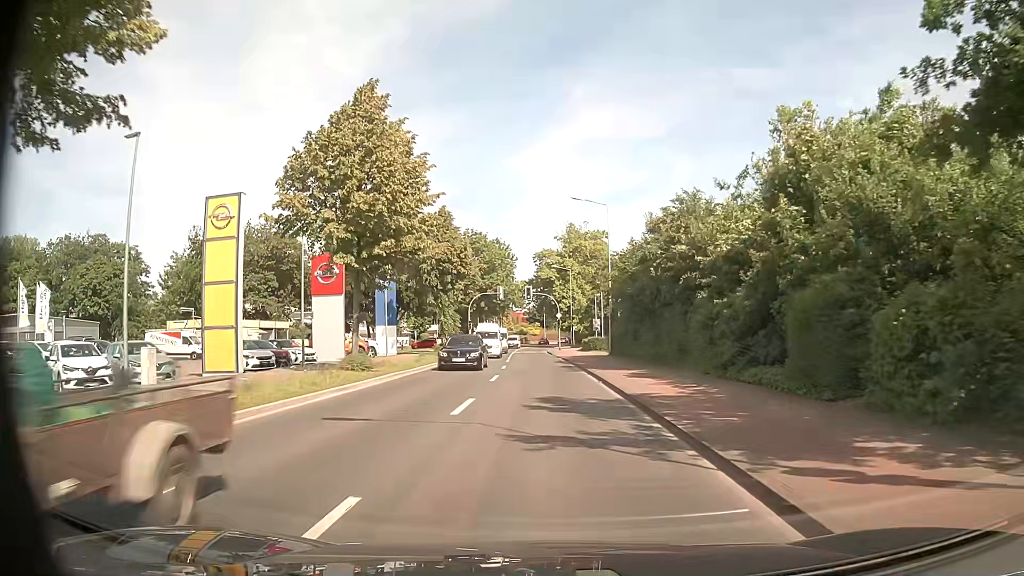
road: secondary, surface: asphalt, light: Day
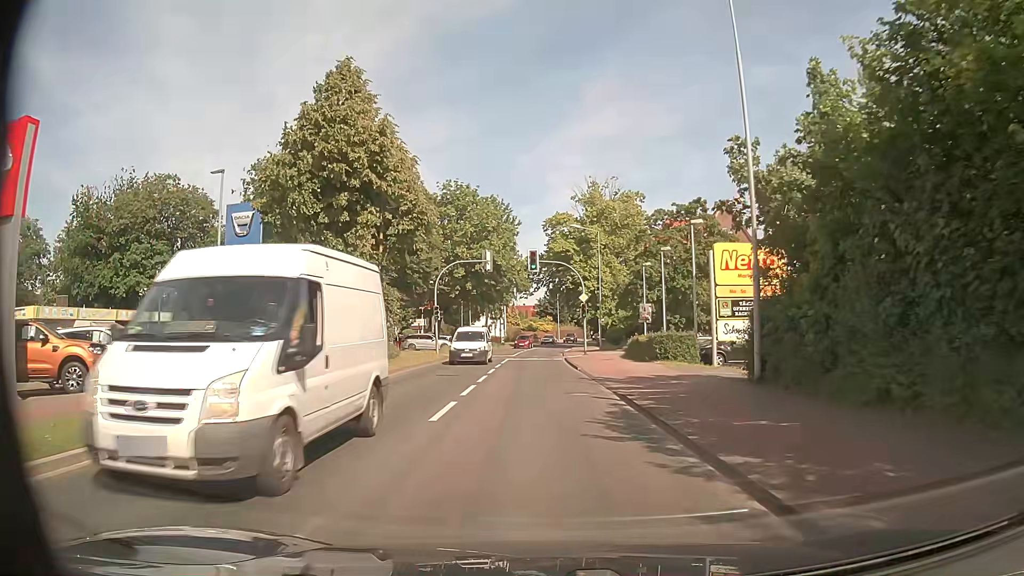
(-0.3, +27.9) m; -1°
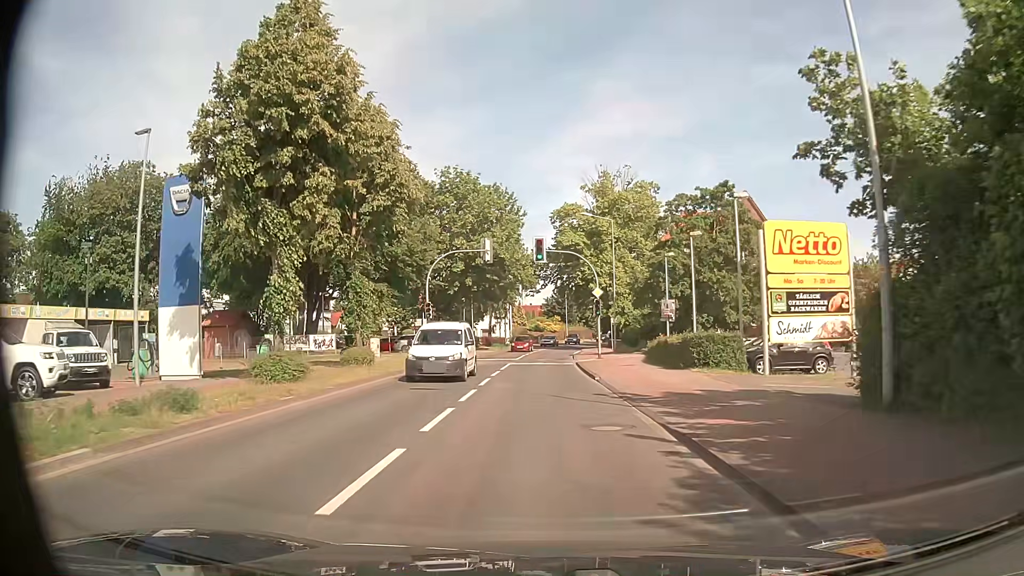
(-0.1, +5.6) m; -2°
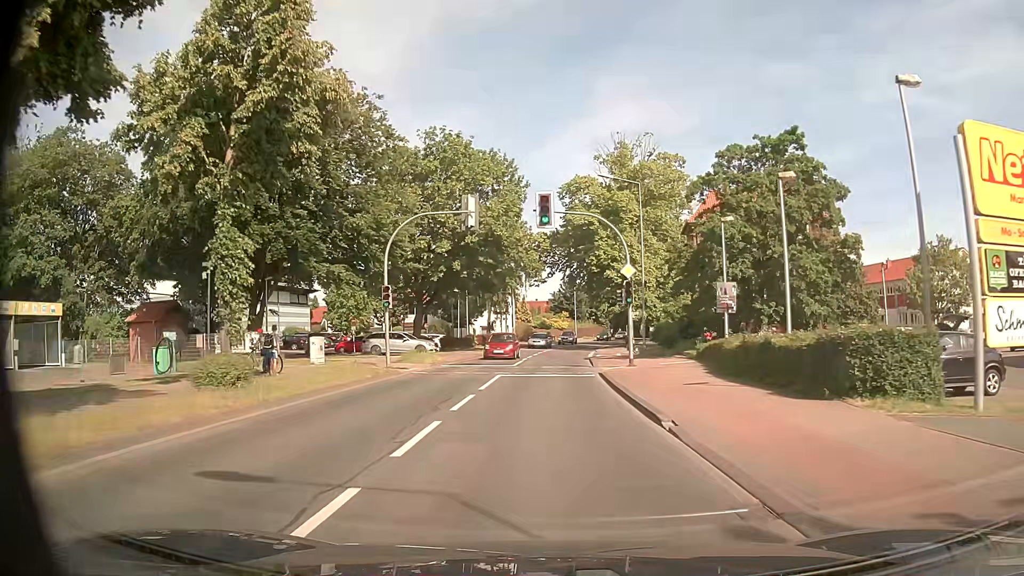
(0.0, +11.2) m; -1°
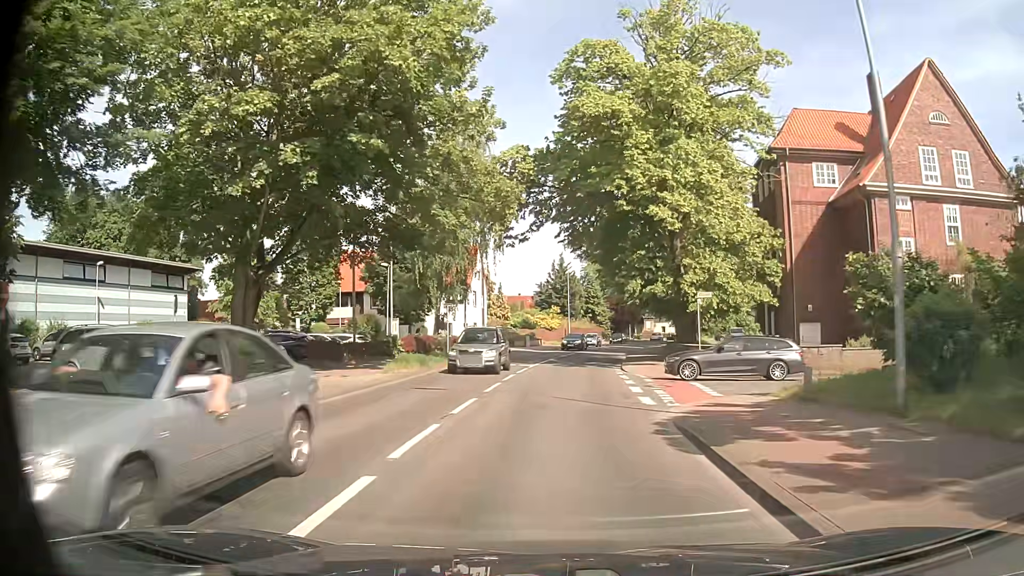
(+0.6, +27.9) m; +2°
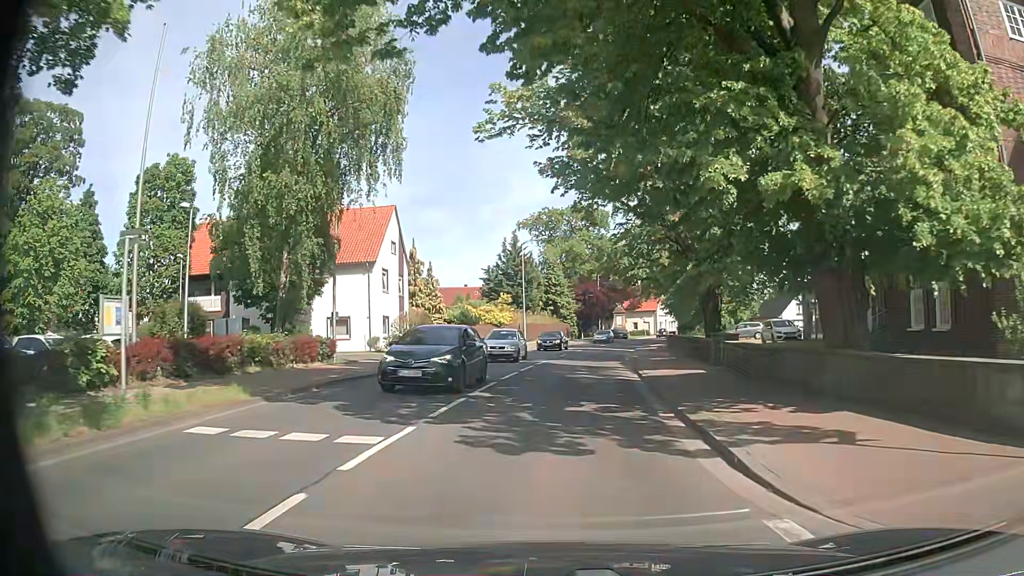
(+0.7, +22.4) m; +4°
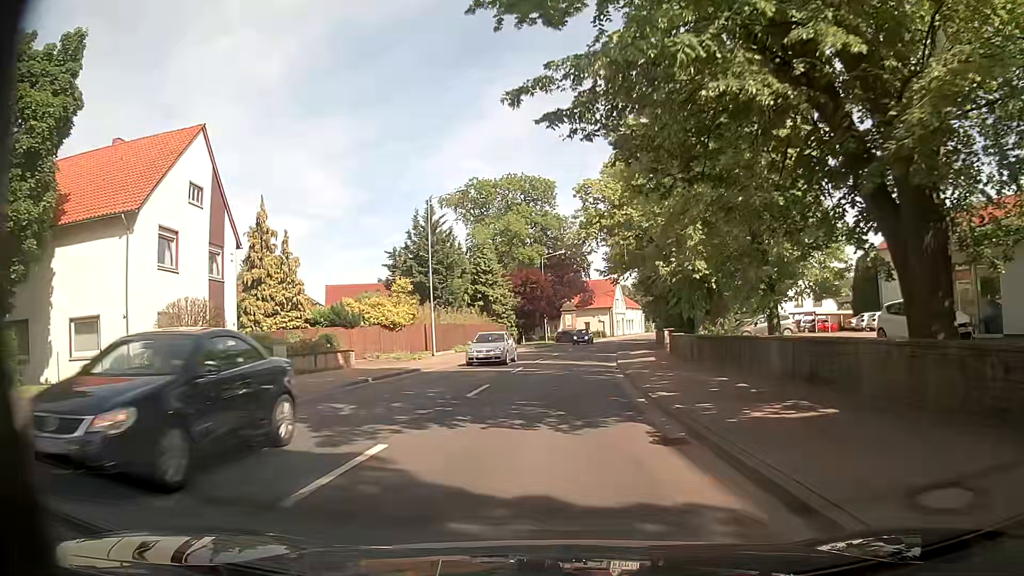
(+1.0, +22.4) m; +5°
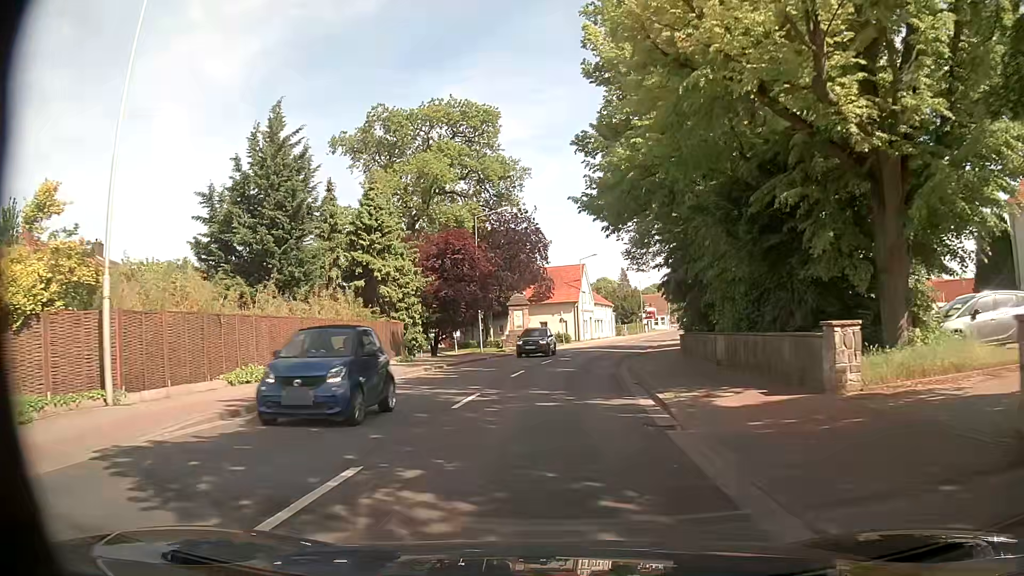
(+1.0, +28.0) m; +3°
(0, +10) (+1, +20) (+2, +30) (+4, +40) (+6, +50) (+8, +59) (+11, +69) (+14, +79) (+16, +88) (+19, +98) m
